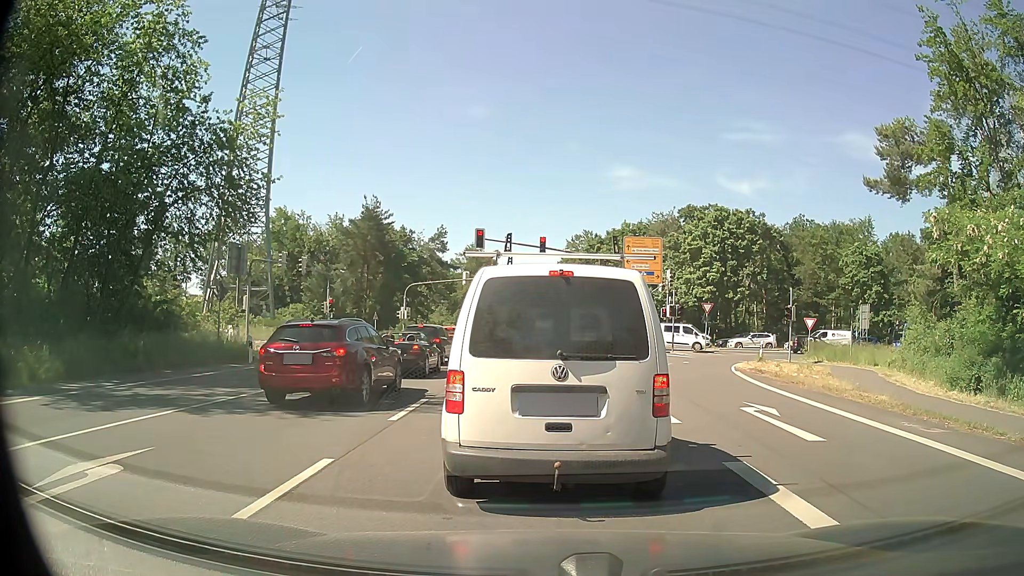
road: primary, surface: asphalt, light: Day
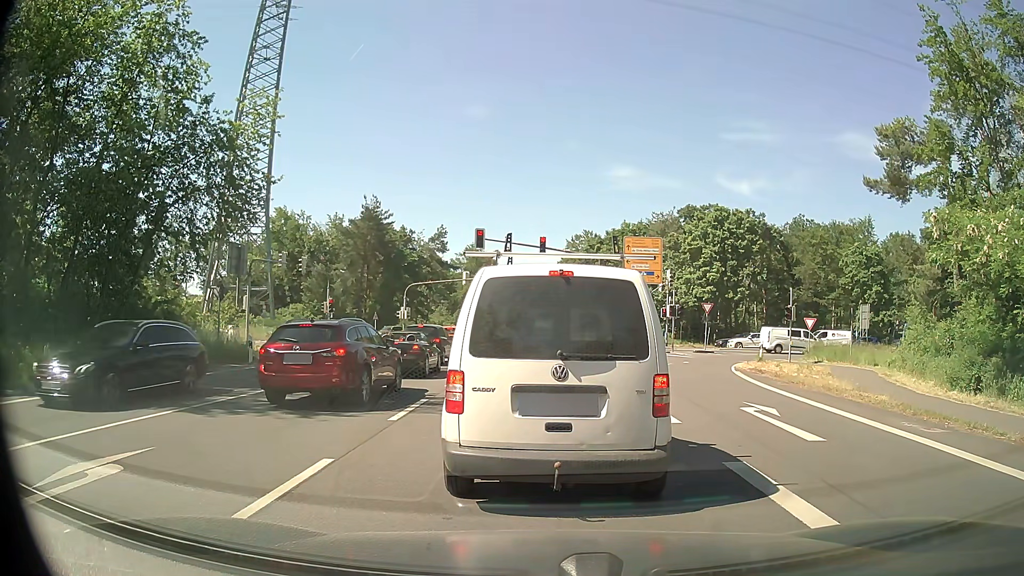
(0.0, 0.0) m; 0°
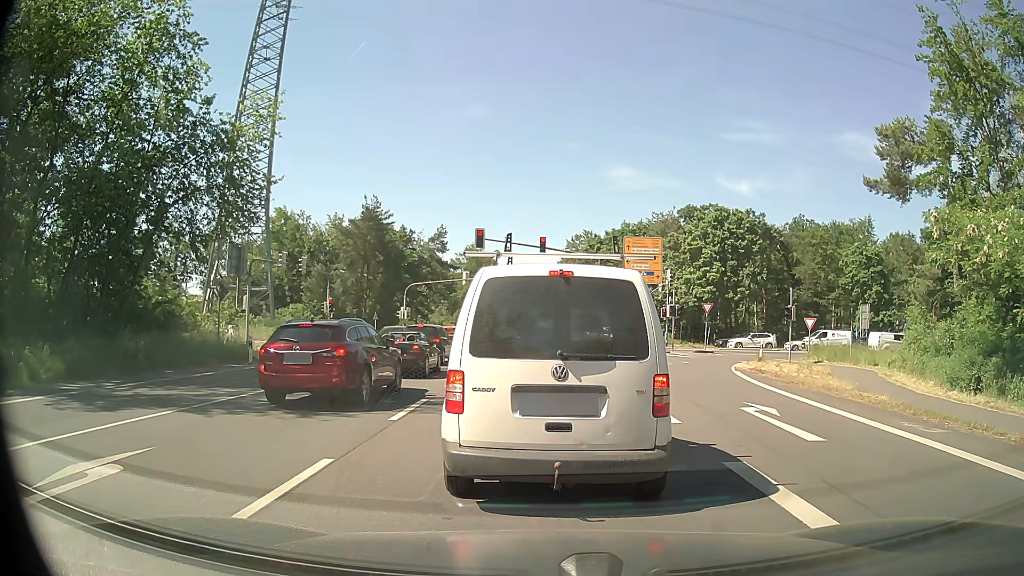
(0.0, 0.0) m; 0°
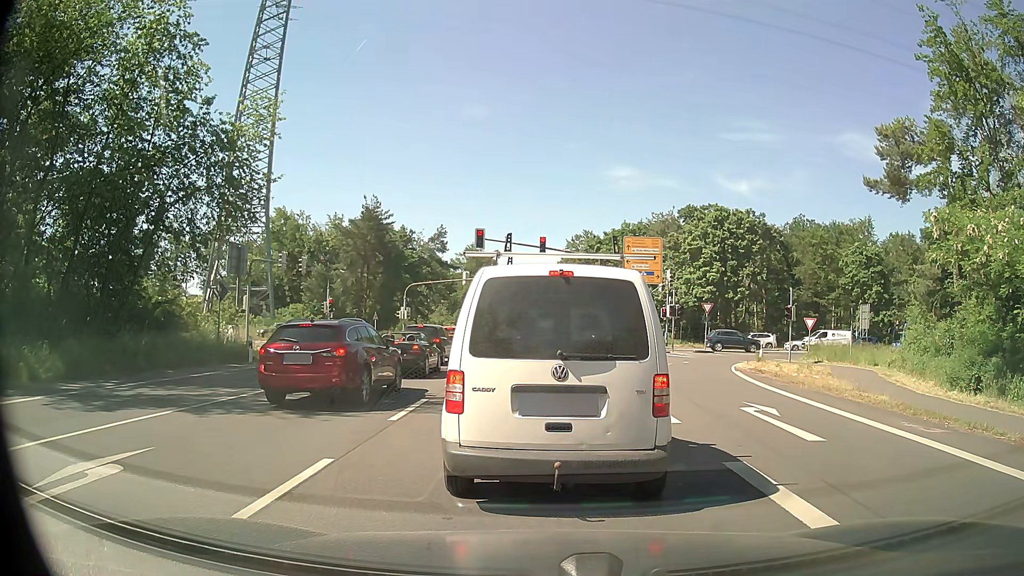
(0.0, 0.0) m; 0°
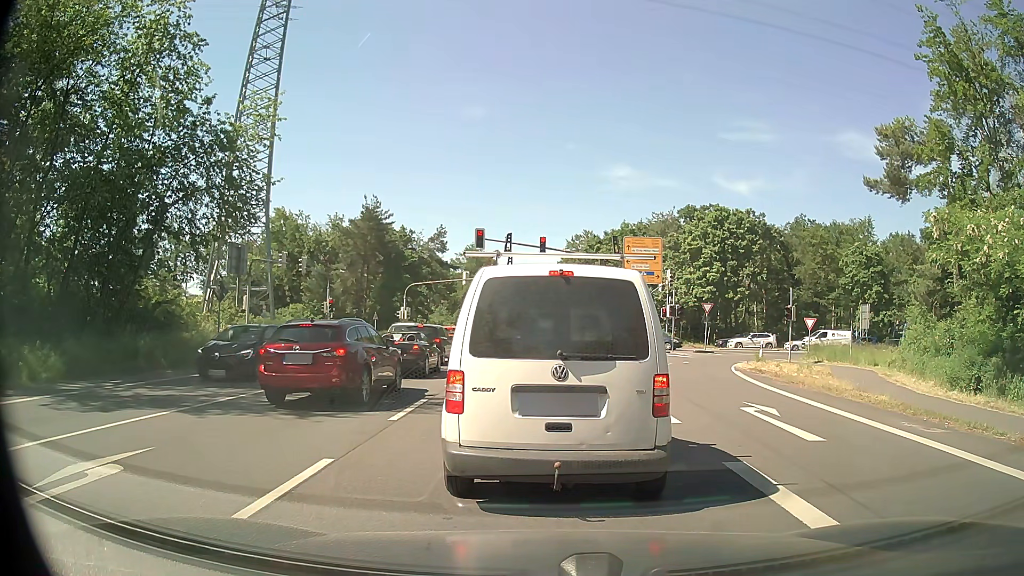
(0.0, 0.0) m; 0°
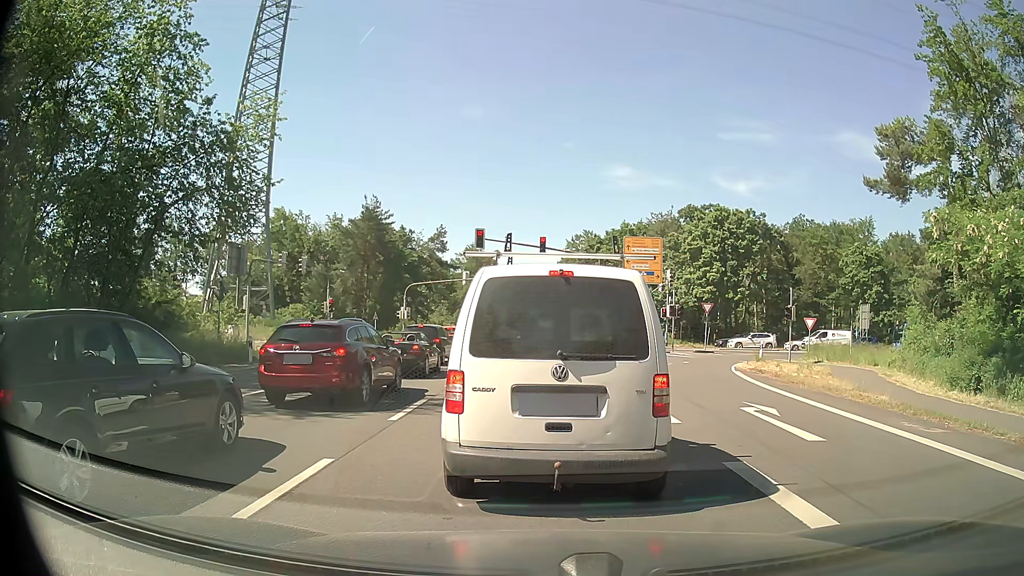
(0.0, 0.0) m; 0°
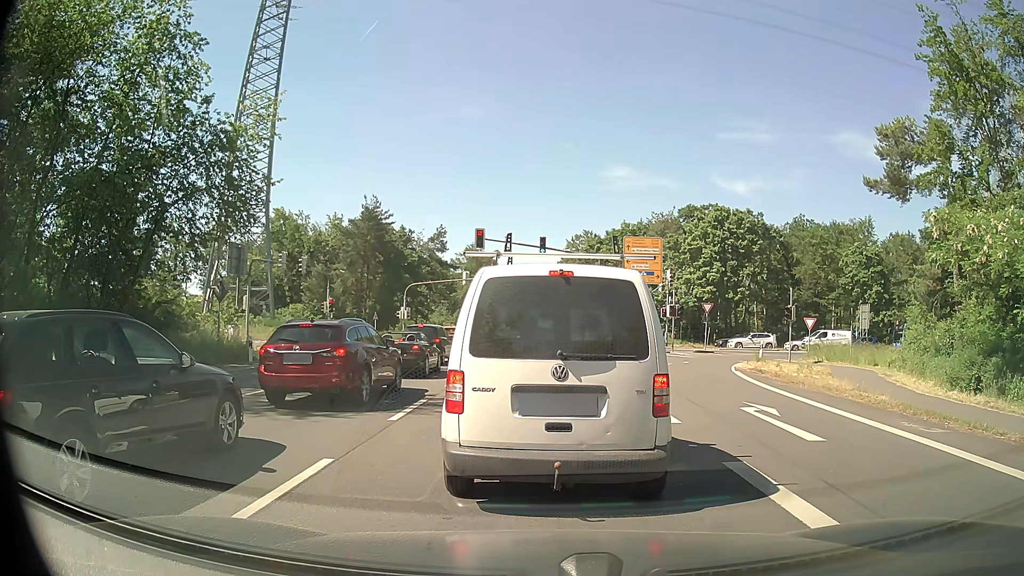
(0.0, 0.0) m; 0°
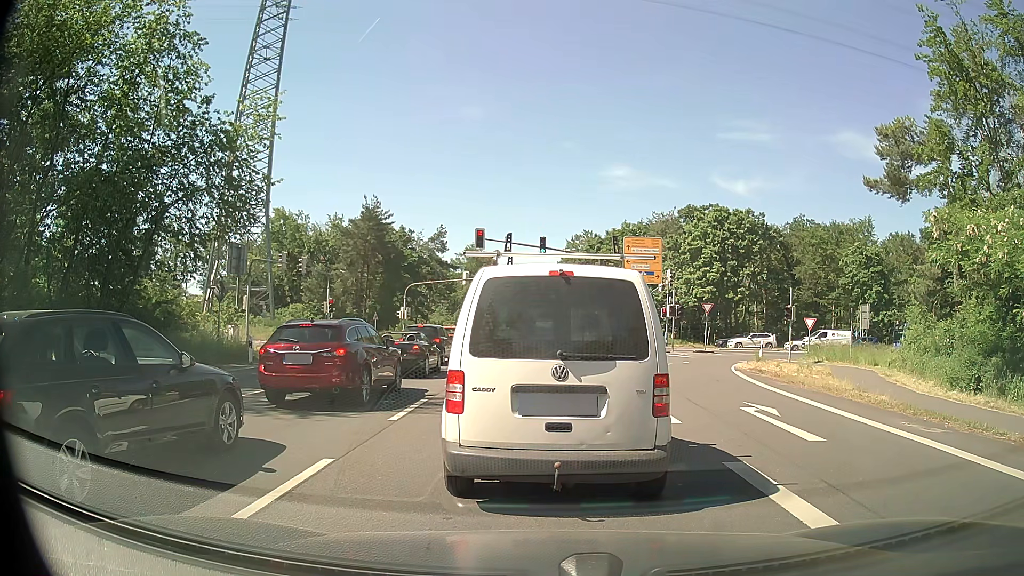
(0.0, 0.0) m; 0°
(0, +10) (0, +20) (0, +30) (0, +40) (0, +50) (0, +60) (0, +70) (0, +80) (0, +90) (0, +100) m
